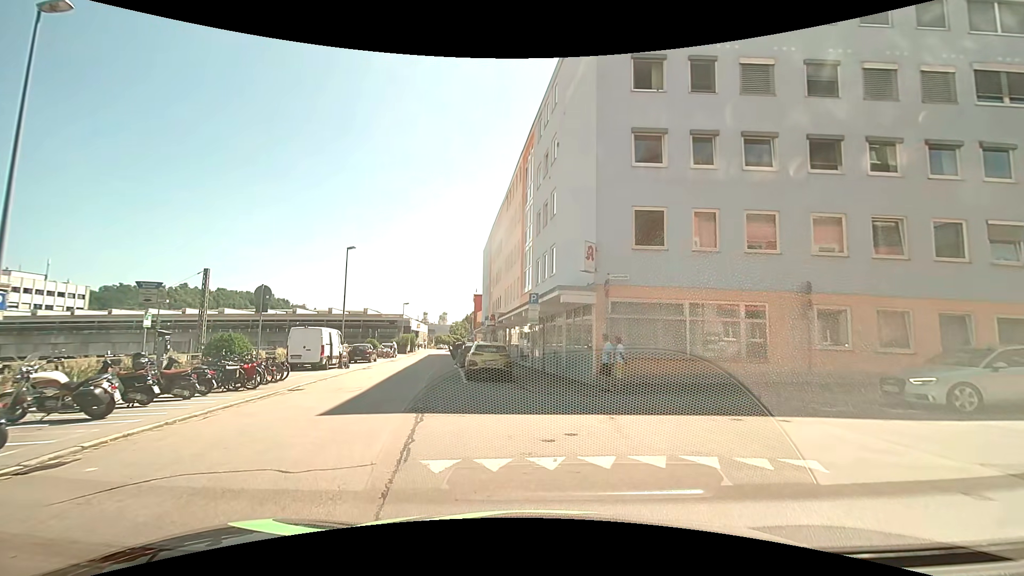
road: residential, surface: asphalt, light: Day
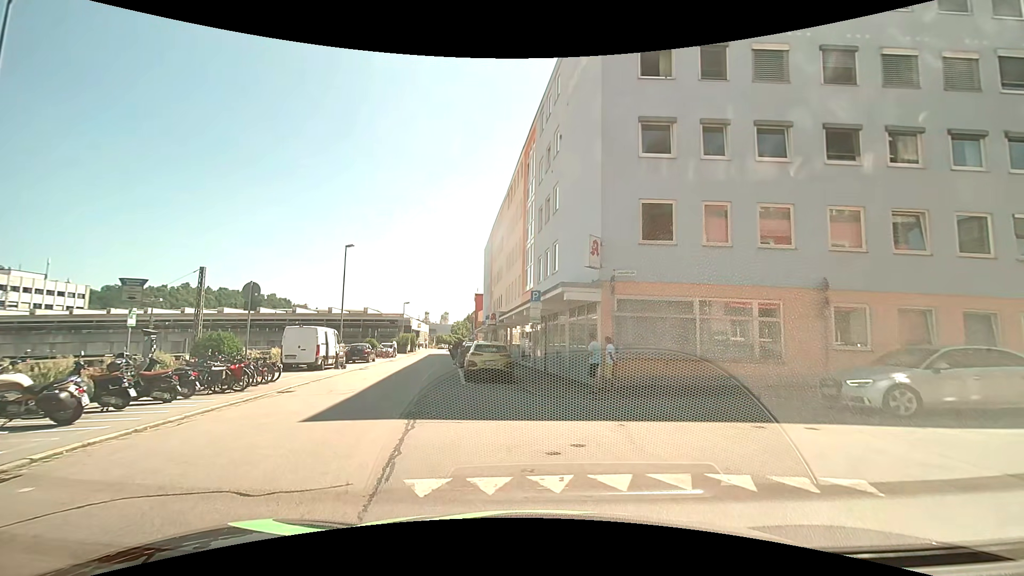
(0.0, +0.8) m; -2°
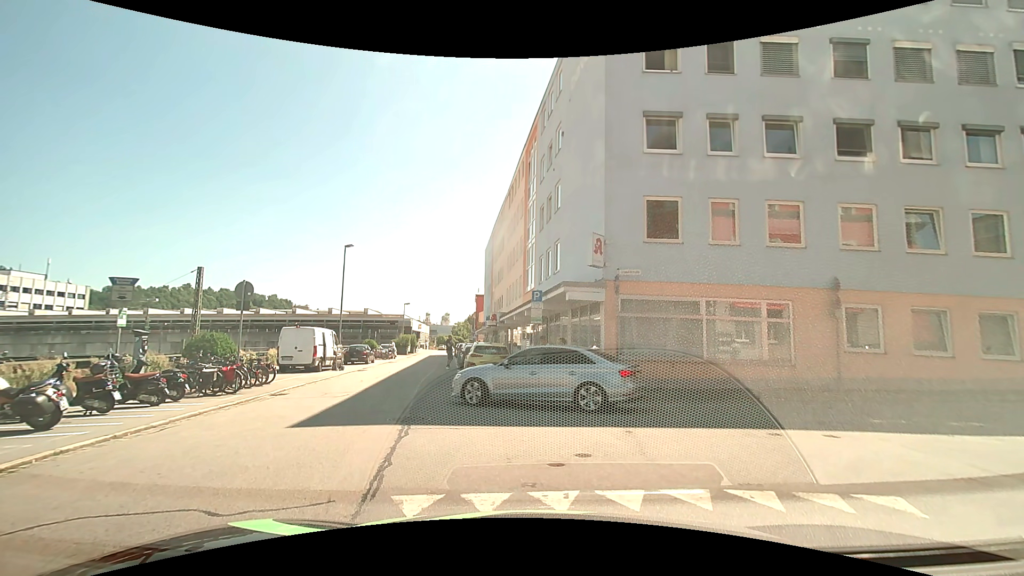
(0.0, +0.5) m; 0°
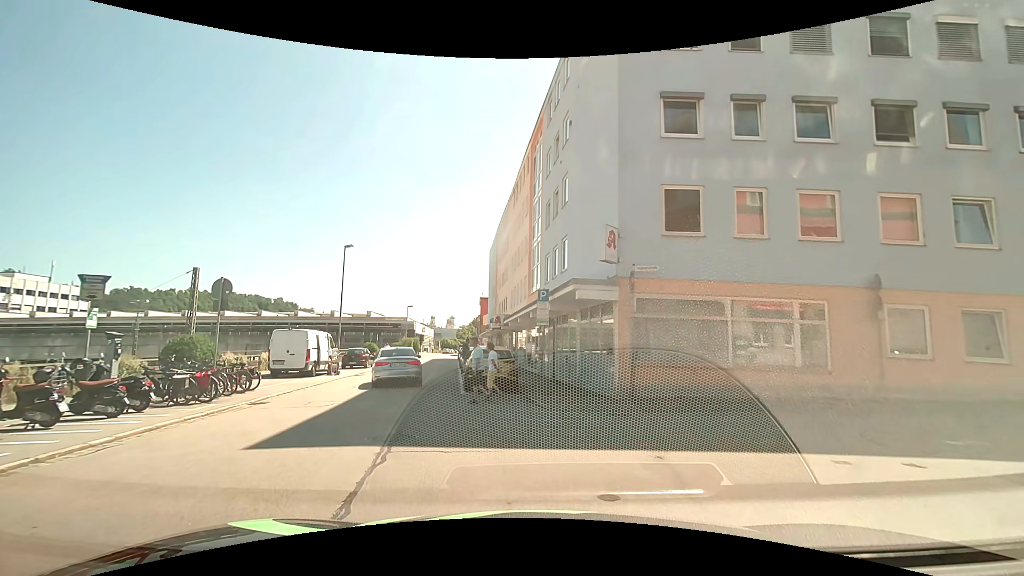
(0.0, +1.5) m; 0°
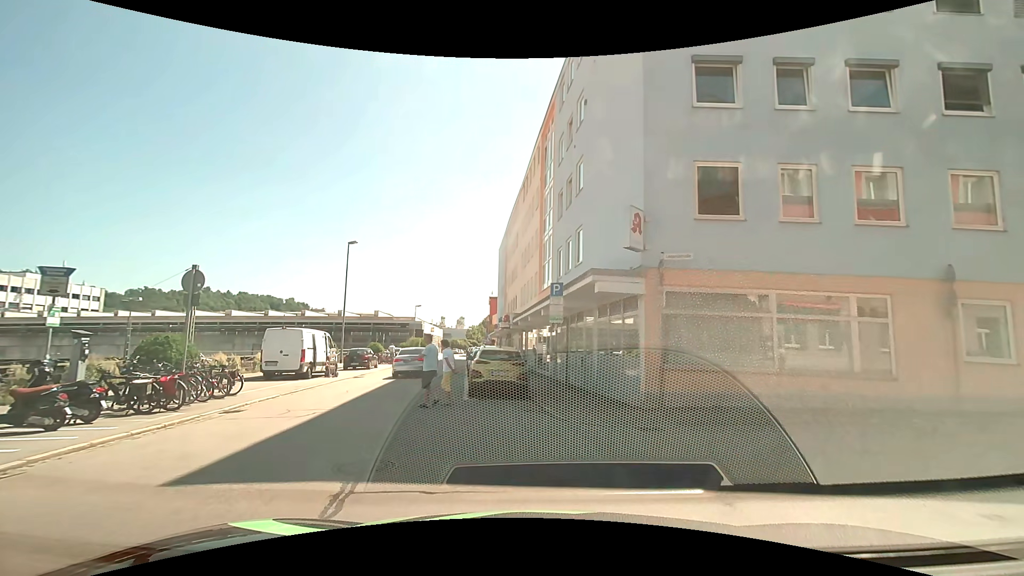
(0.0, +1.9) m; +1°
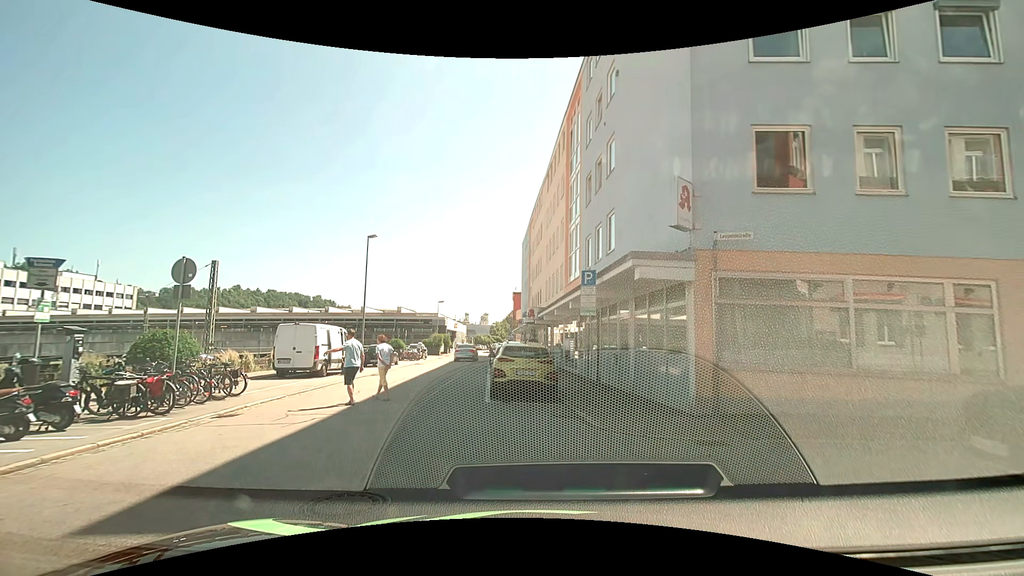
(0.0, +1.5) m; -1°
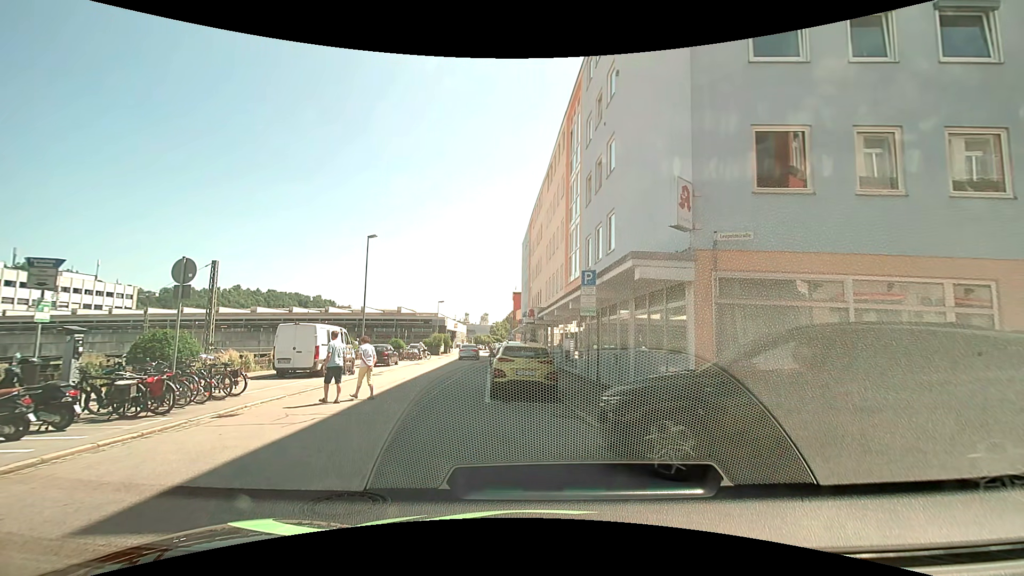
(0.0, 0.0) m; 0°
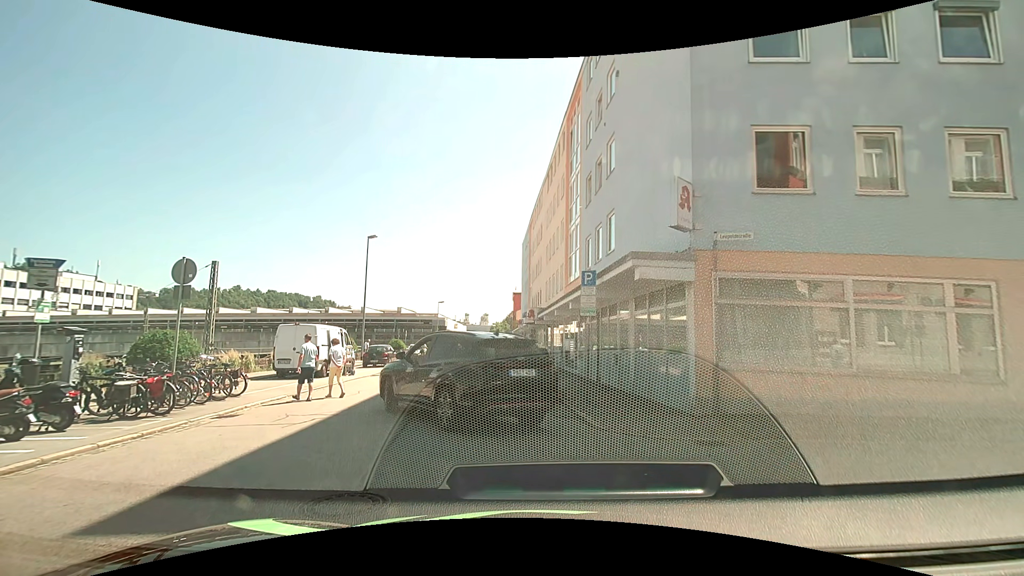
(0.0, 0.0) m; 0°
